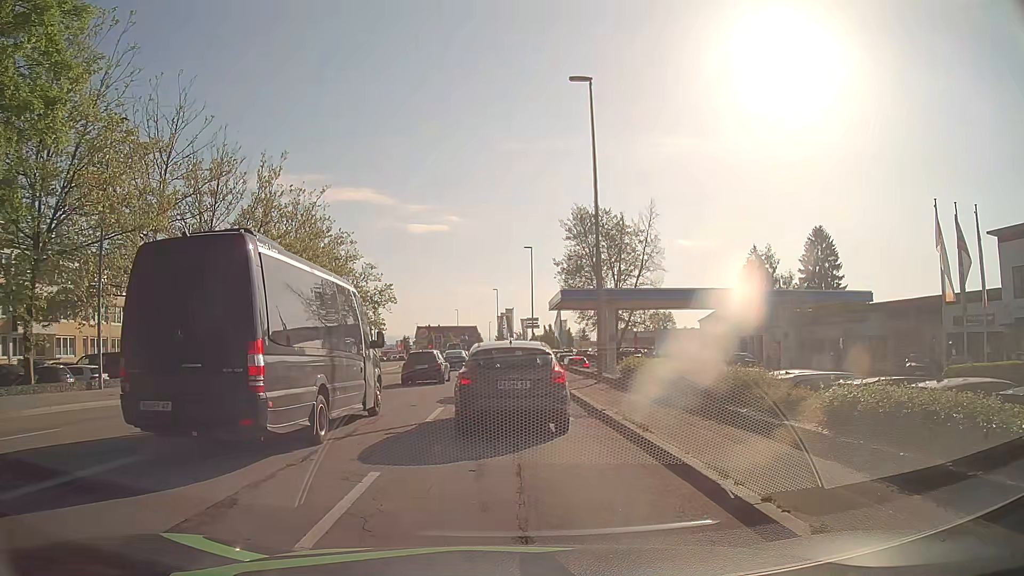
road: tertiary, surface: asphalt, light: Day
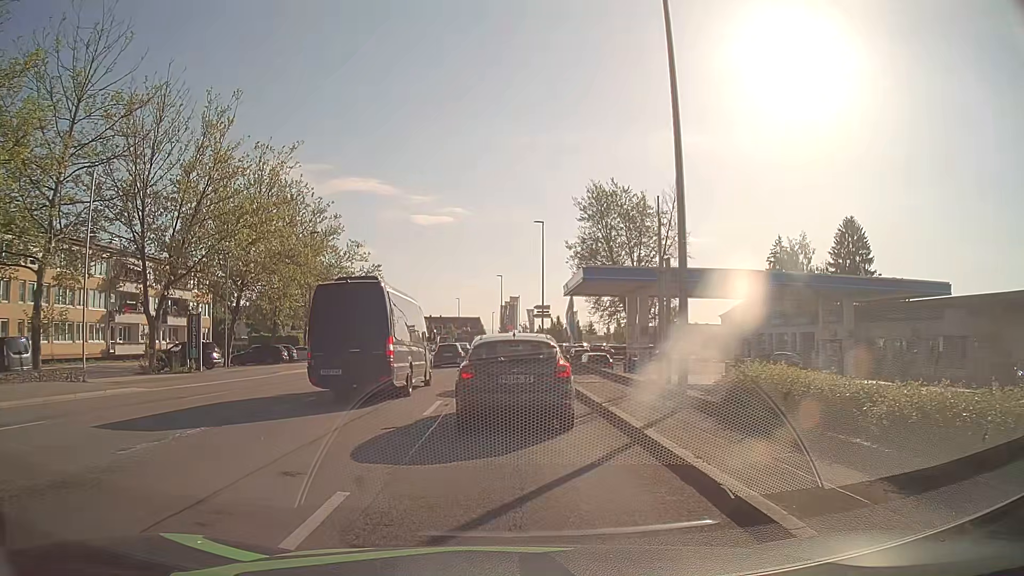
(-0.1, +9.9) m; 0°
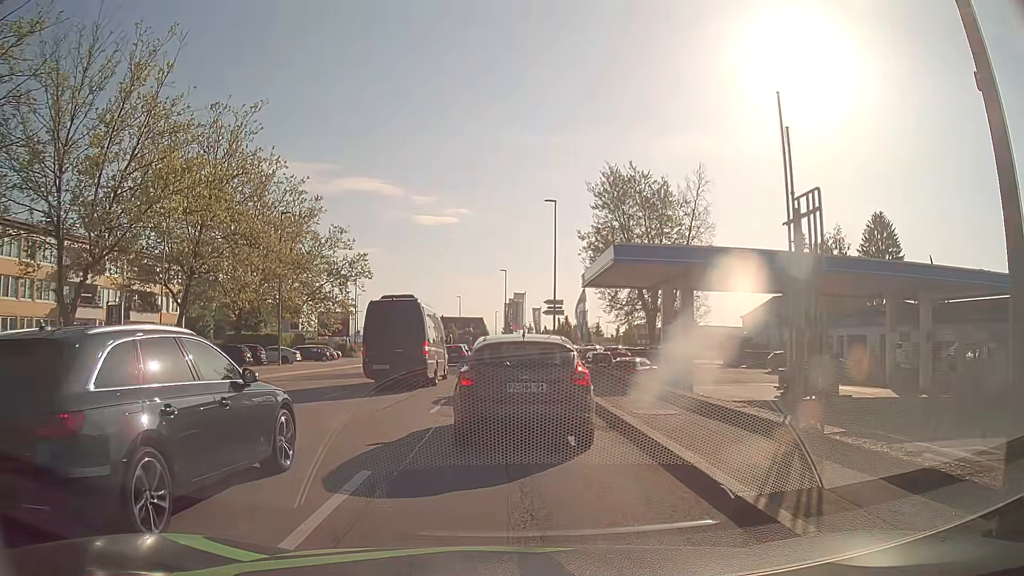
(-0.1, +8.3) m; -1°
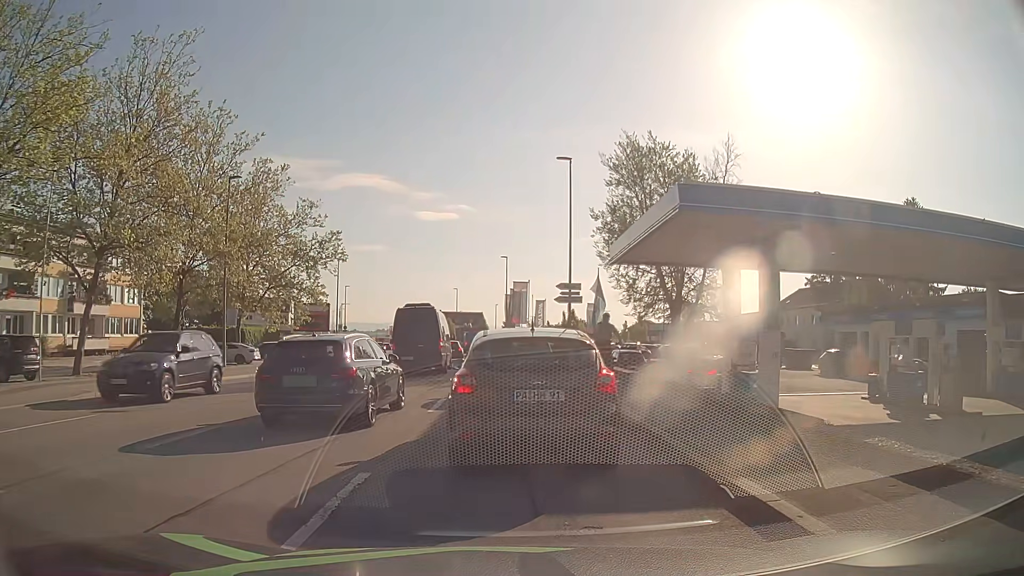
(0.0, +9.4) m; +1°
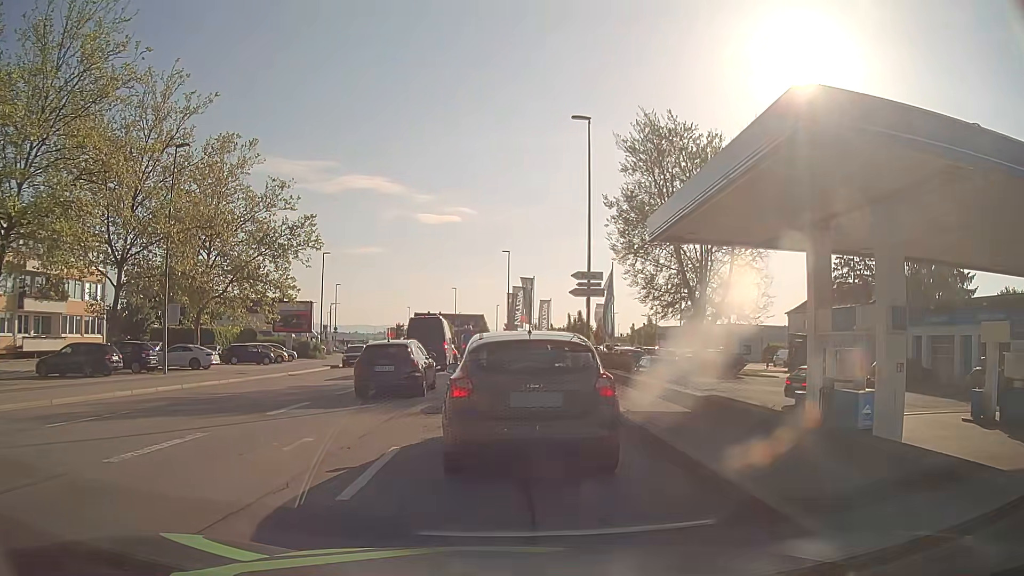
(-0.1, +6.9) m; 0°
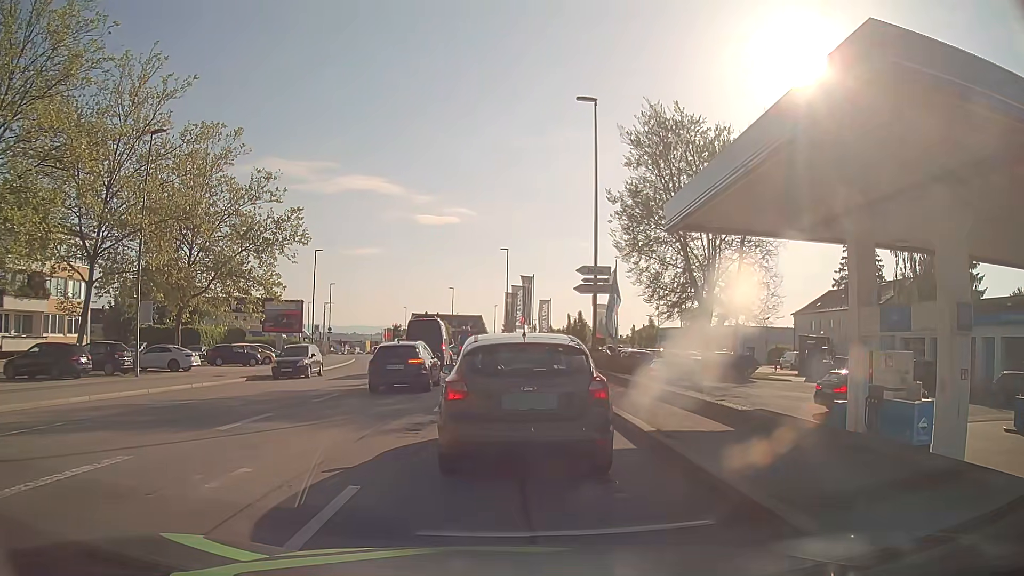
(0.0, +2.4) m; -2°
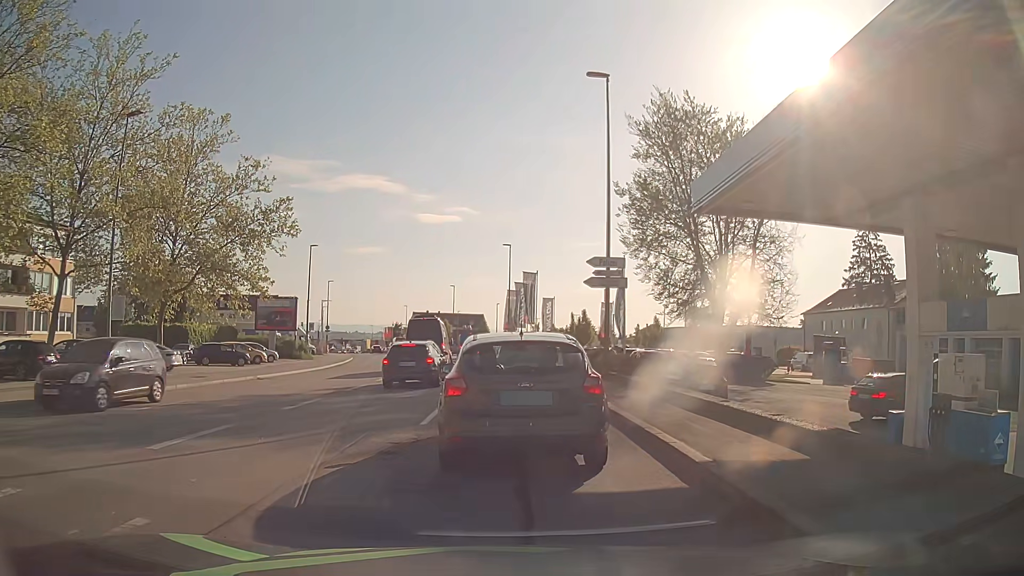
(0.0, +2.4) m; 0°
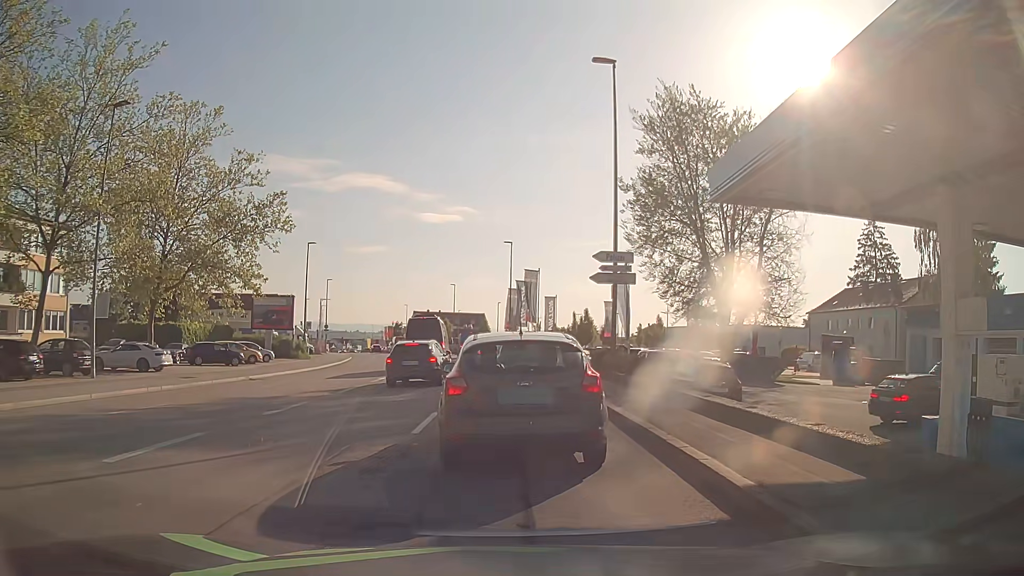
(0.0, +1.2) m; 0°
